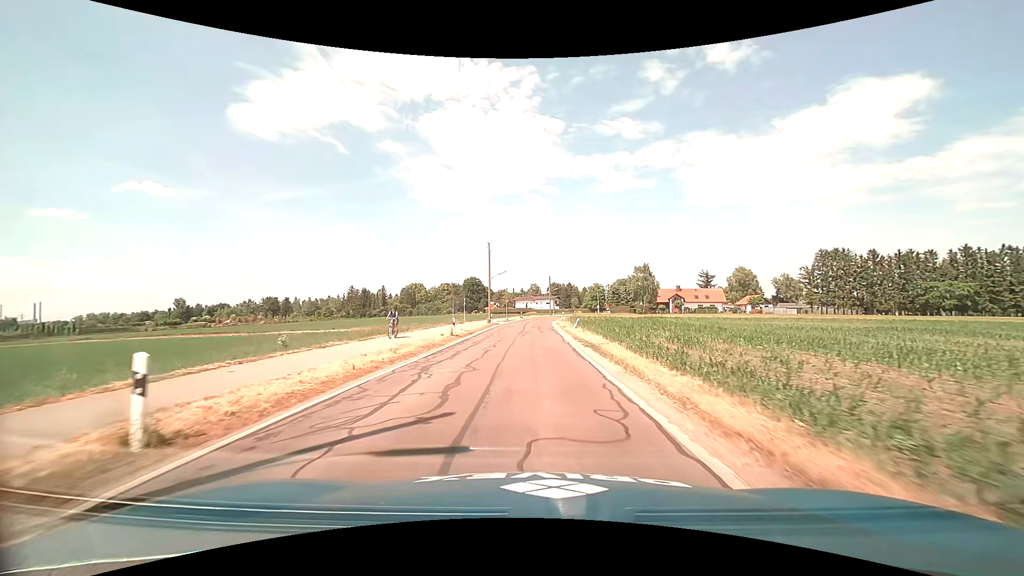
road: tertiary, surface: asphalt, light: Day
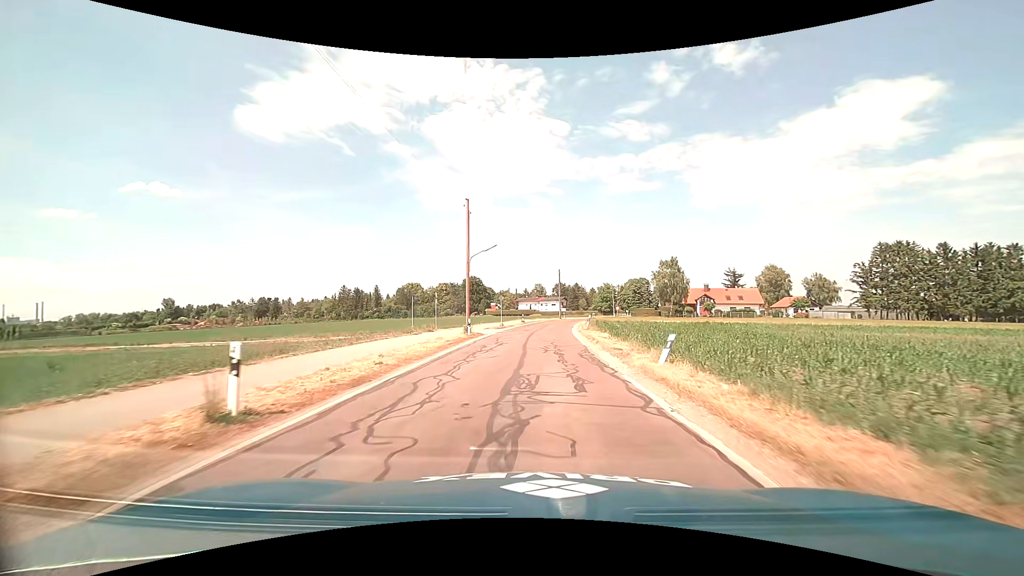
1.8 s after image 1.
(-0.3, +21.7) m; 0°
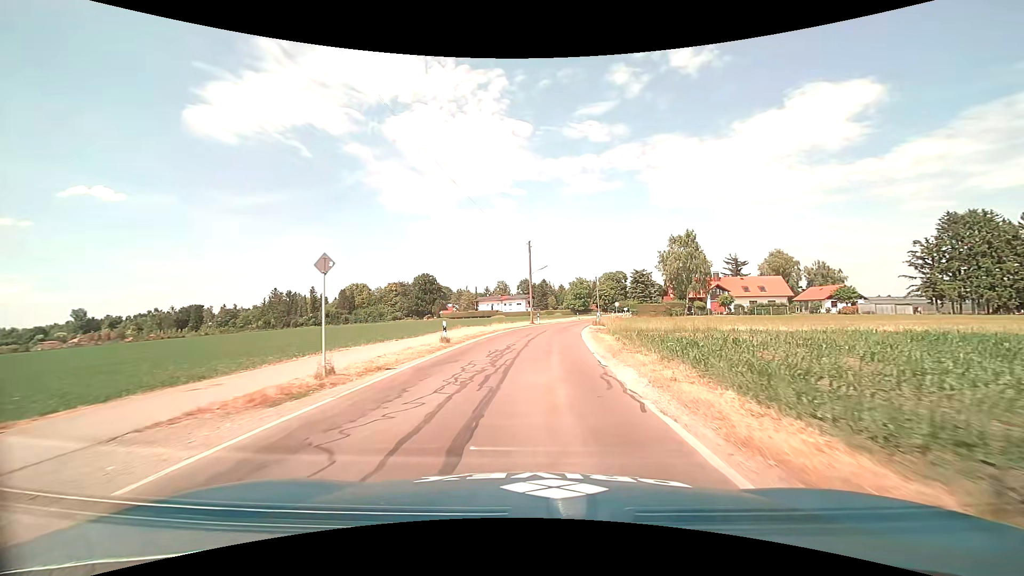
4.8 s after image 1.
(+1.0, +35.3) m; +4°
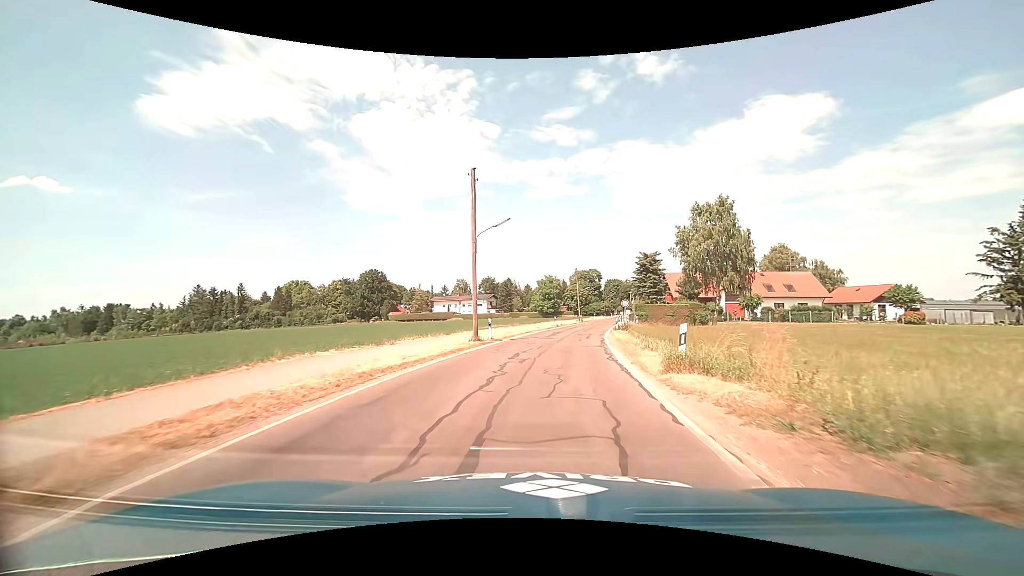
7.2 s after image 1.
(+0.8, +27.1) m; +4°
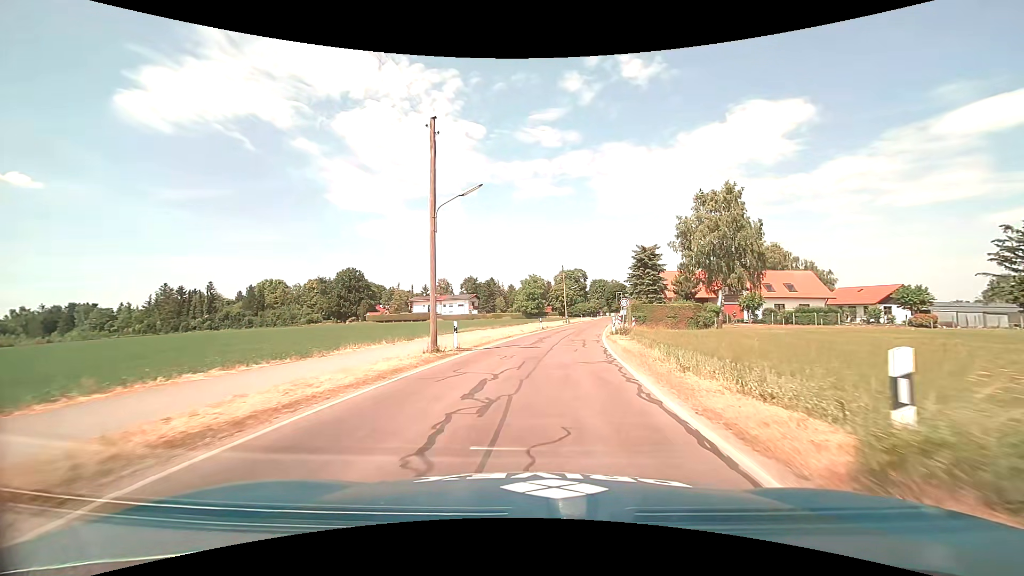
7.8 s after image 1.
(+0.1, +6.6) m; +2°
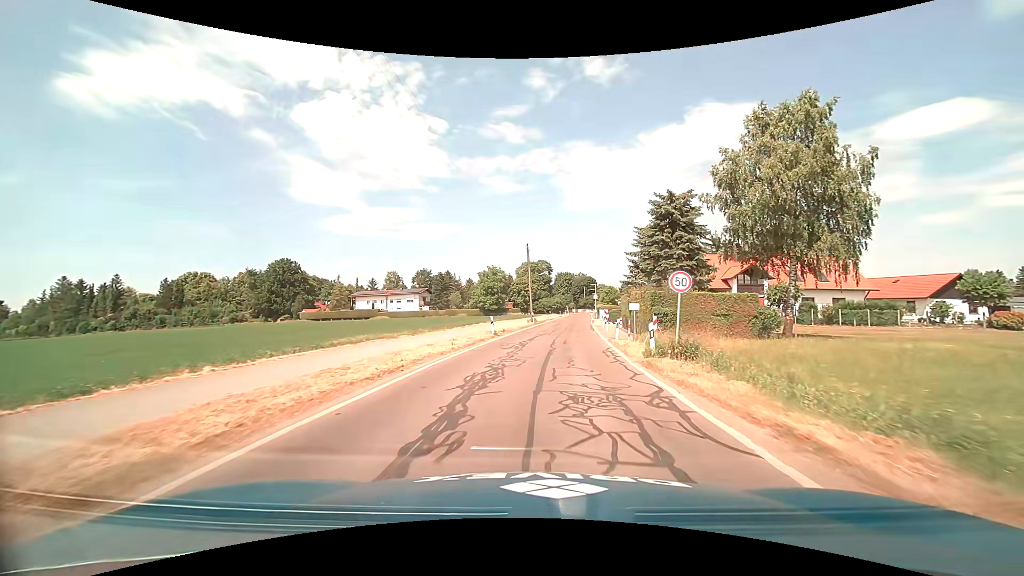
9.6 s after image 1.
(+0.7, +19.8) m; +4°
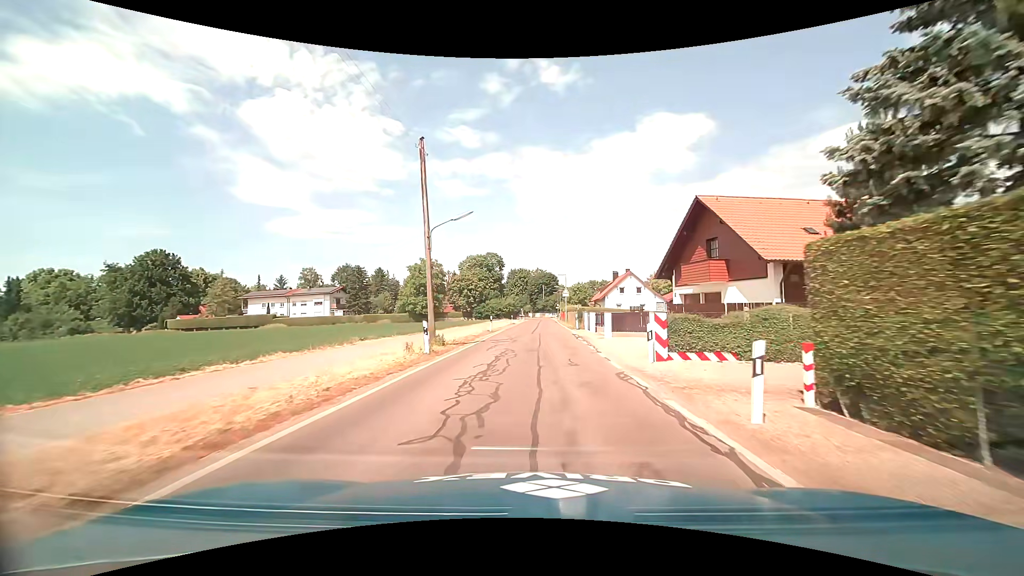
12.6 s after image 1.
(+2.0, +33.8) m; +5°
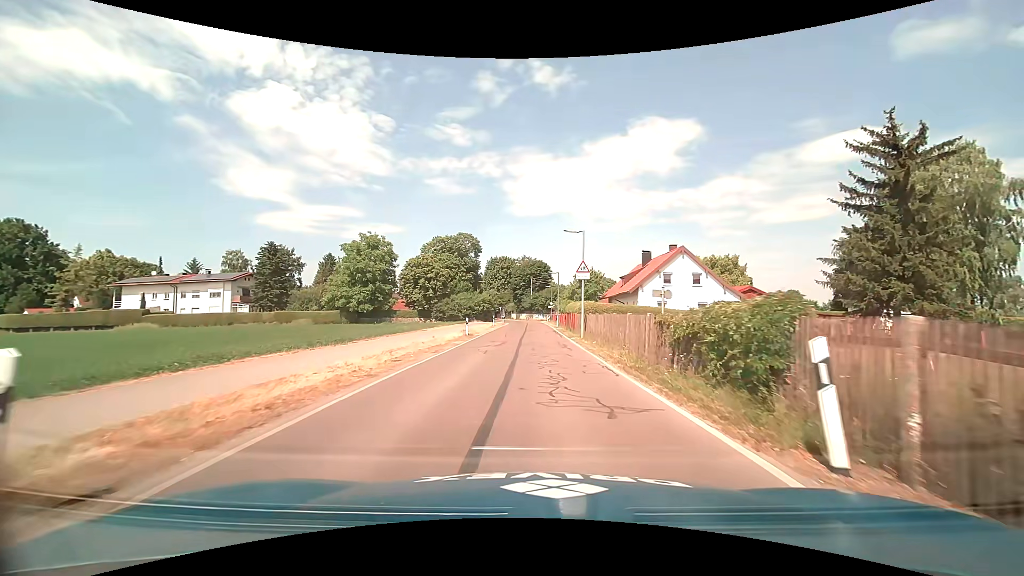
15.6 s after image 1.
(+0.5, +33.8) m; 0°
(0, +10) (0, +20) (+1, +30) (+1, +40) (+1, +50) (+1, +60) (+1, +70) (+1, +80) (0, +90) (-3, +100) m
